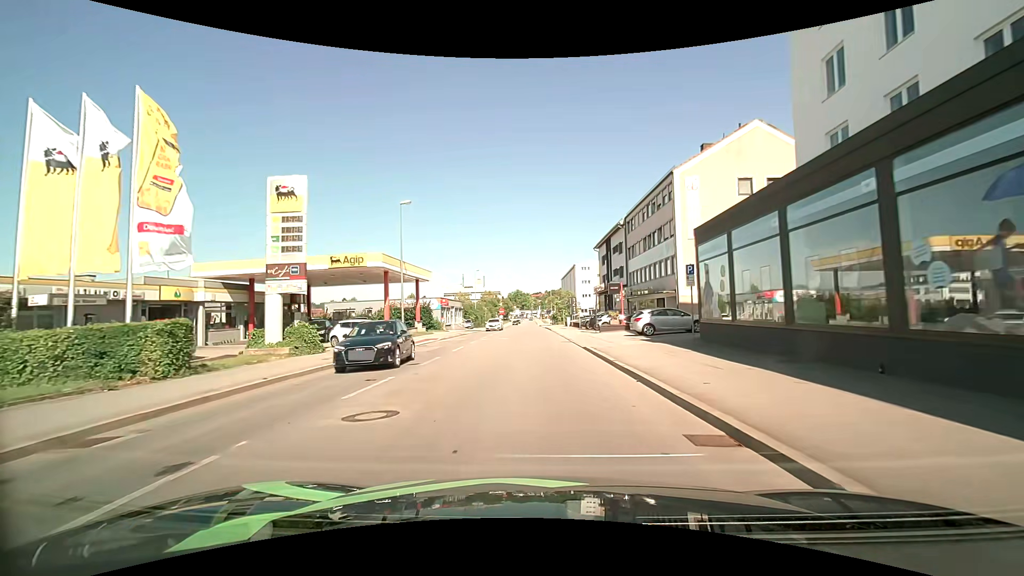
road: tertiary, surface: asphalt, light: Day
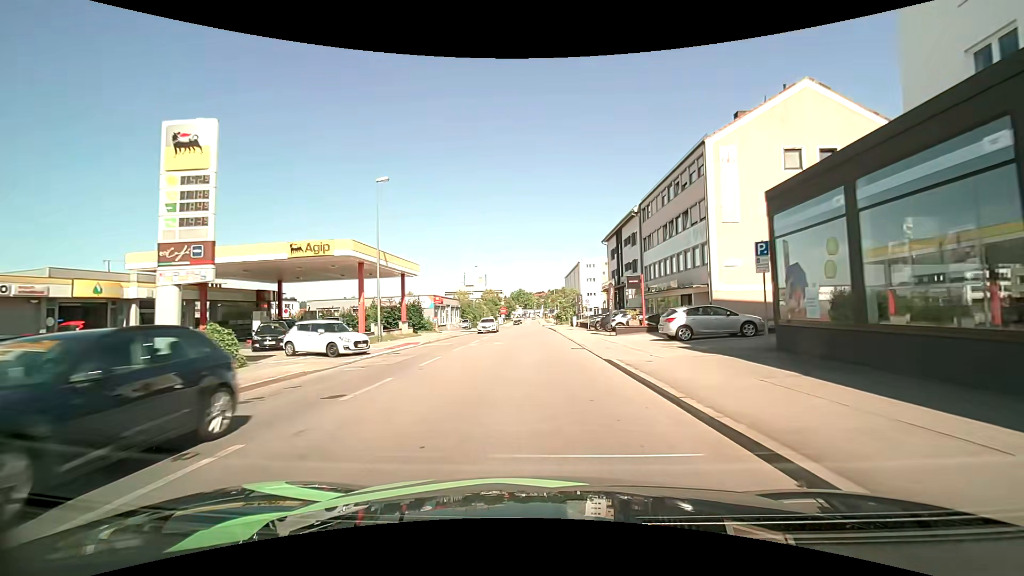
(0.0, +6.2) m; 0°
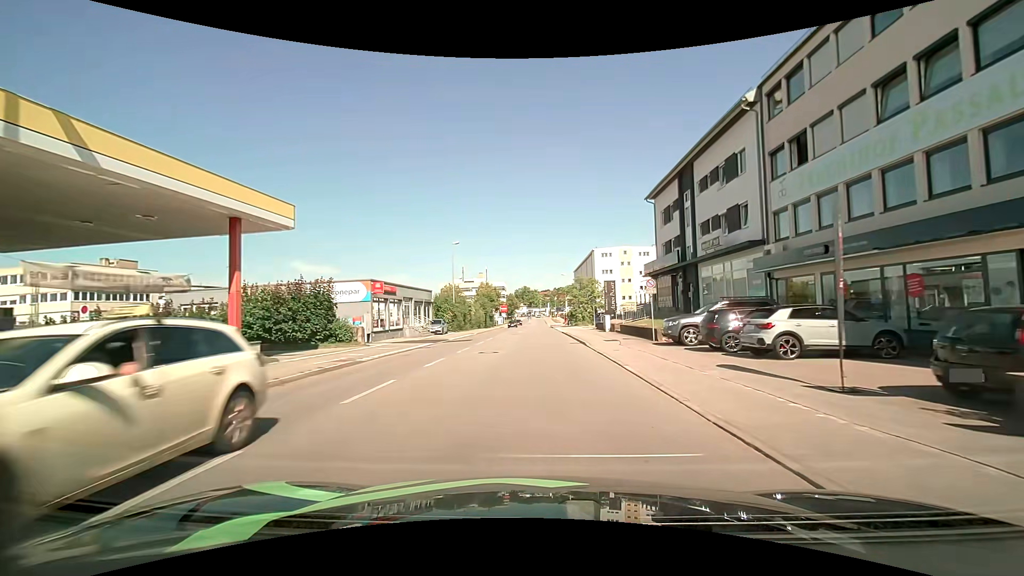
(-0.5, +24.5) m; -1°
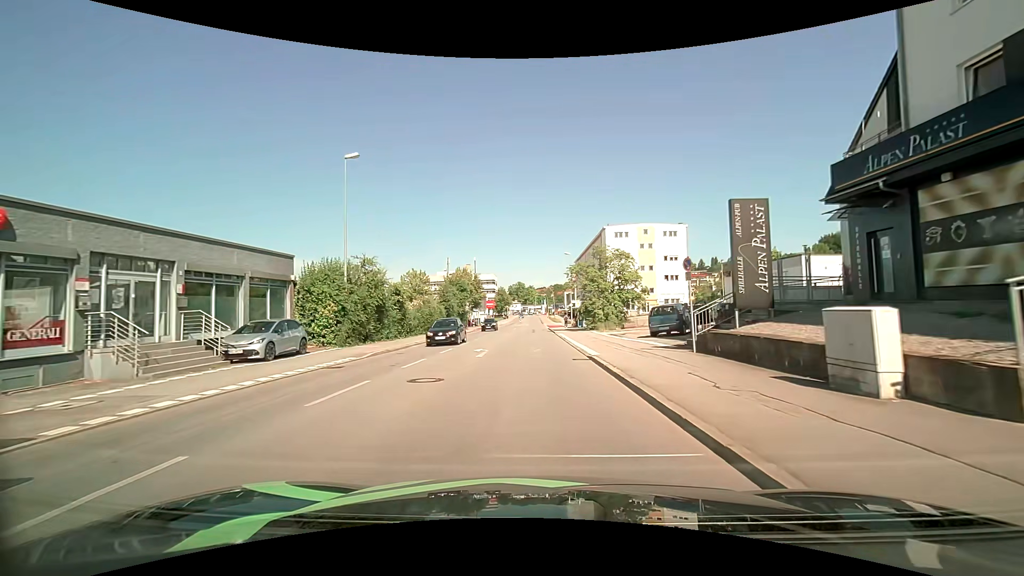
(+0.4, +30.5) m; 0°
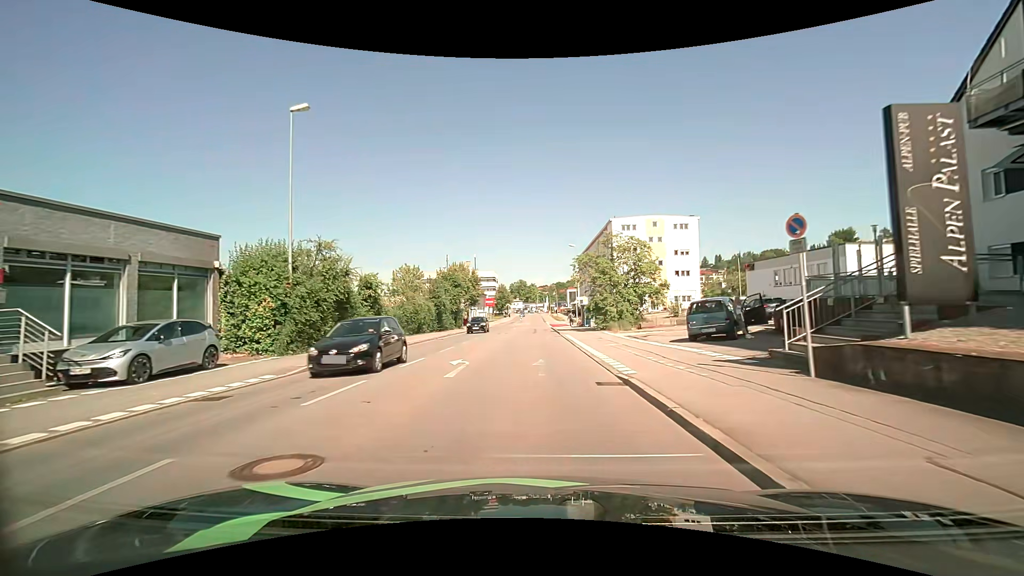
(0.0, +6.2) m; 0°
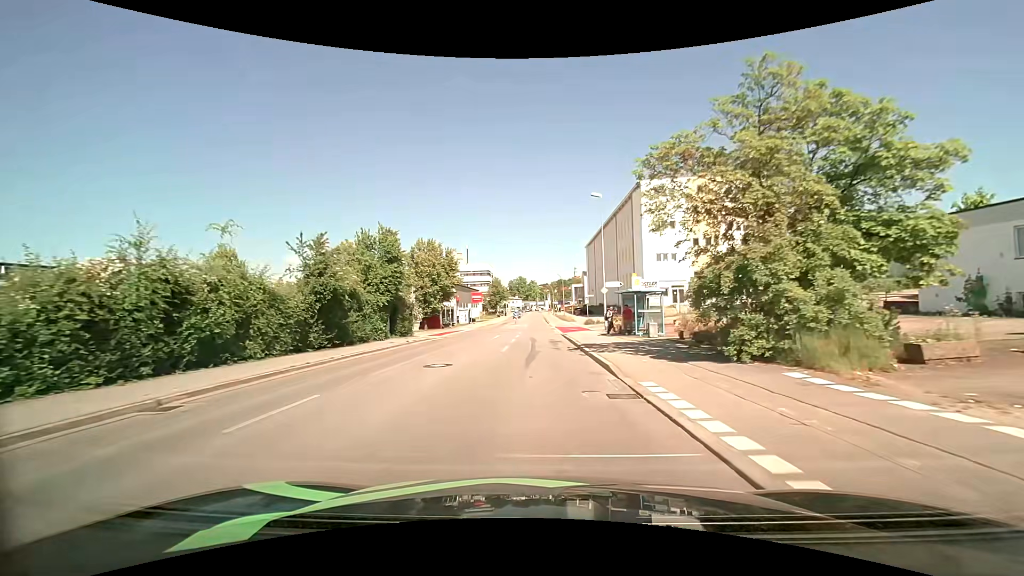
(0.0, +26.1) m; 0°
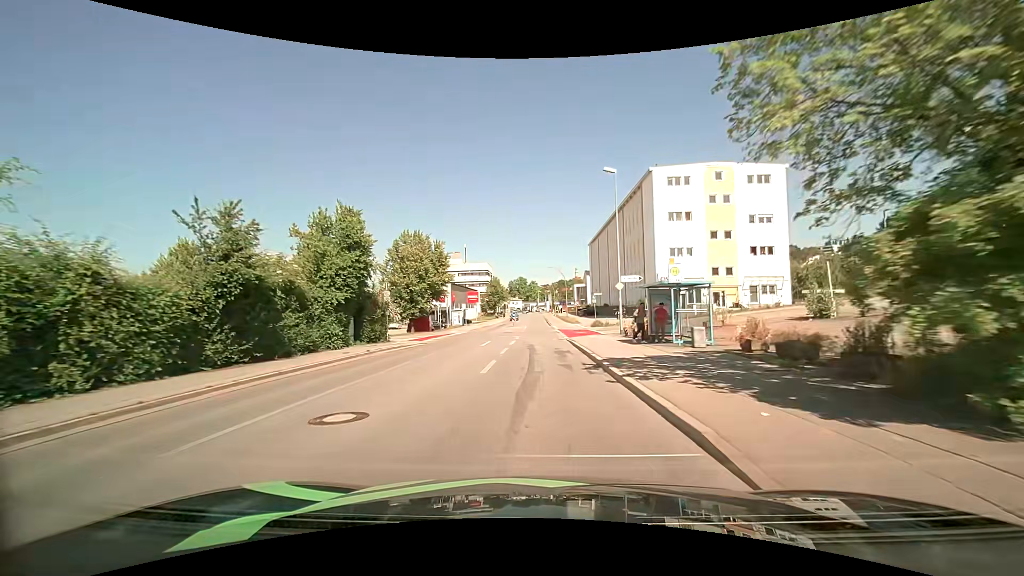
(0.0, +6.8) m; 0°
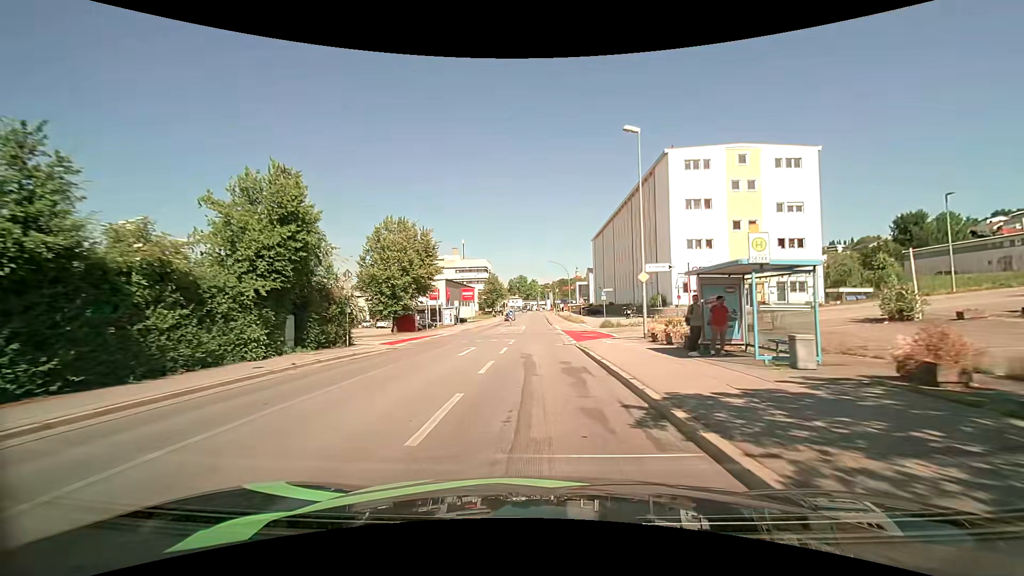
(0.0, +6.8) m; -1°
(0, +10) (0, +20) (0, +30) (0, +40) (0, +50) (0, +60) (0, +70) (0, +80) (0, +90) (0, +100) m
